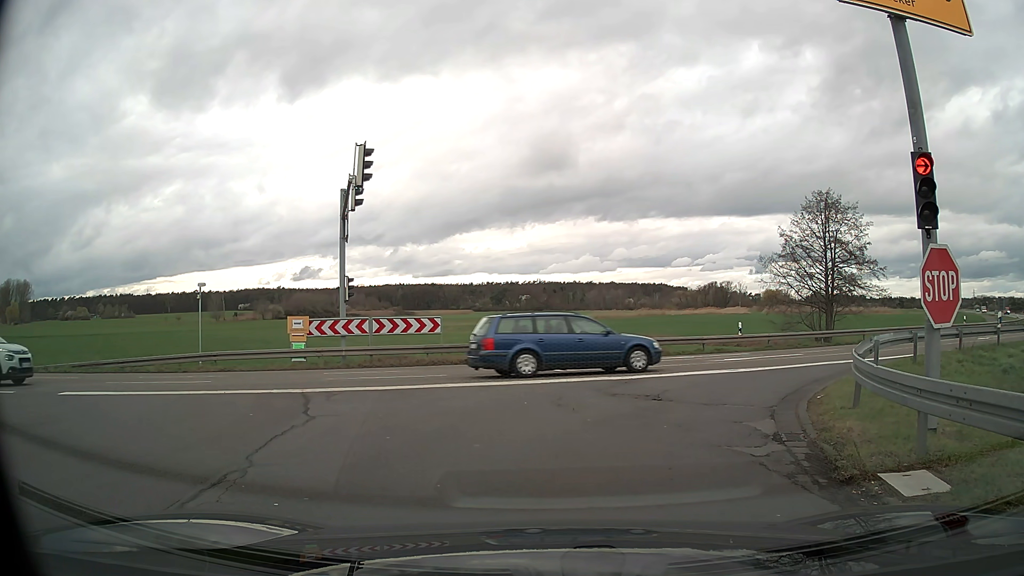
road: tertiary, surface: asphalt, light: Day
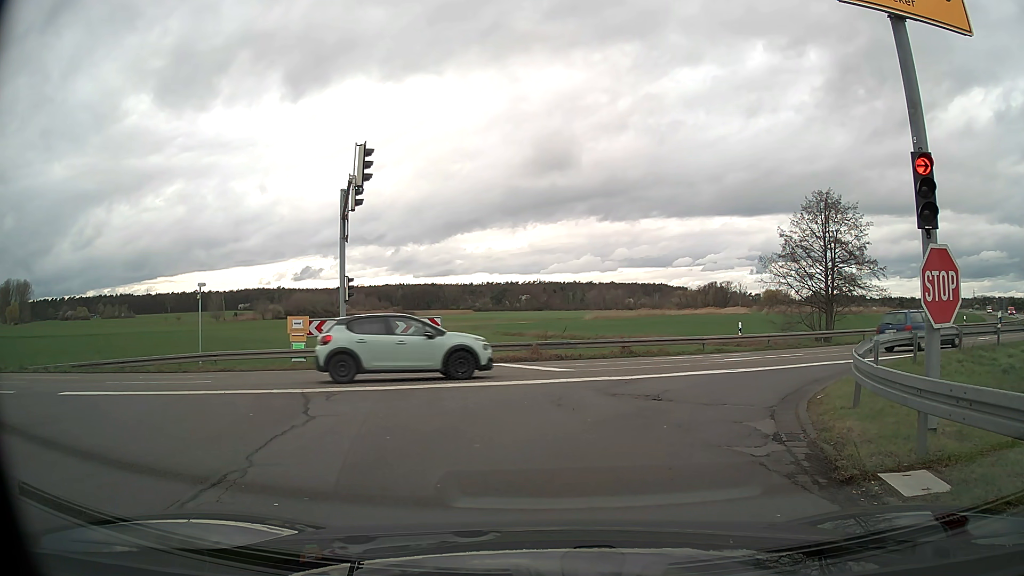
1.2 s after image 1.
(0.0, 0.0) m; 0°
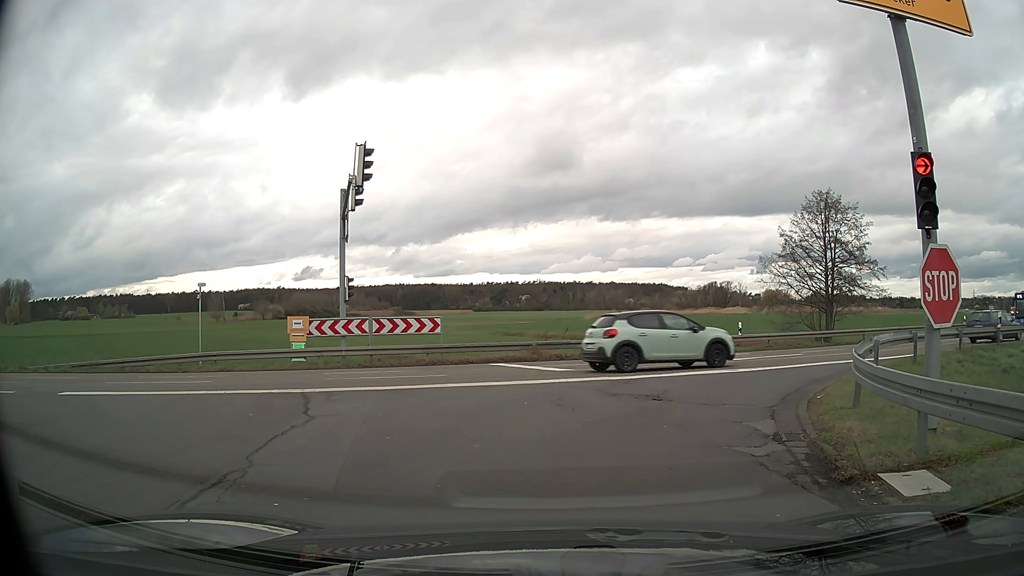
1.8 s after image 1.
(0.0, 0.0) m; 0°
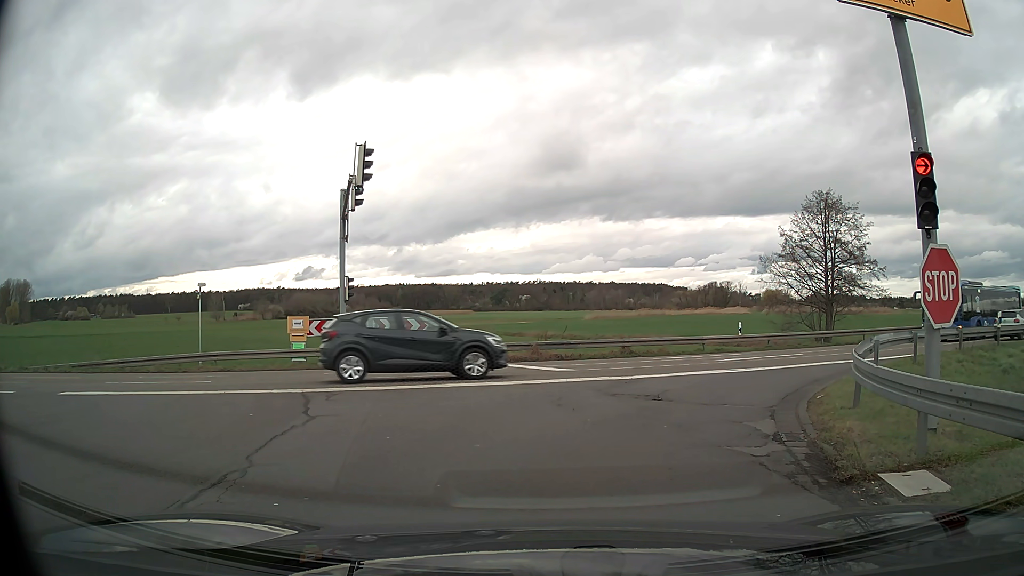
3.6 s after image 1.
(0.0, 0.0) m; 0°
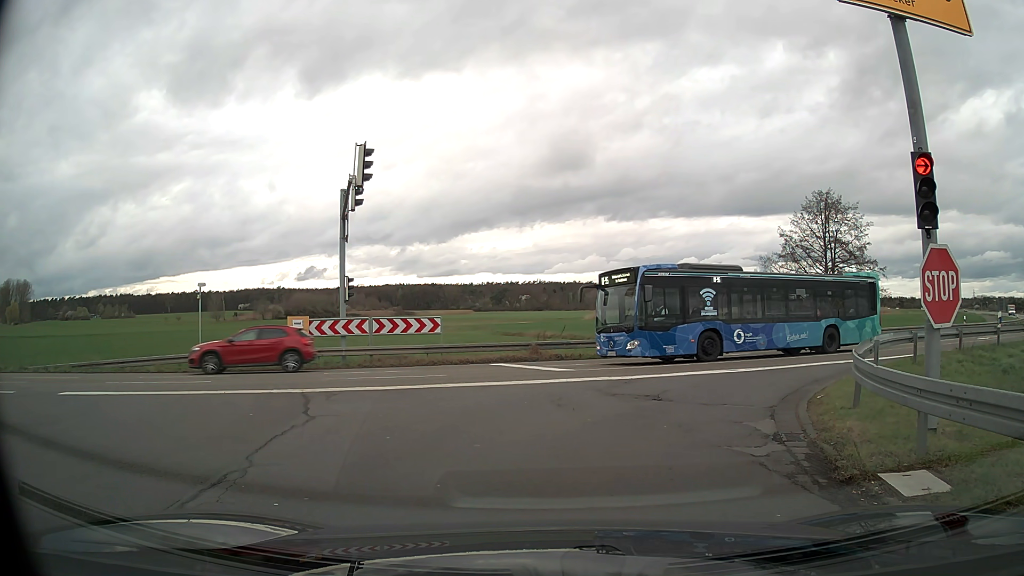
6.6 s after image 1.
(0.0, 0.0) m; 0°
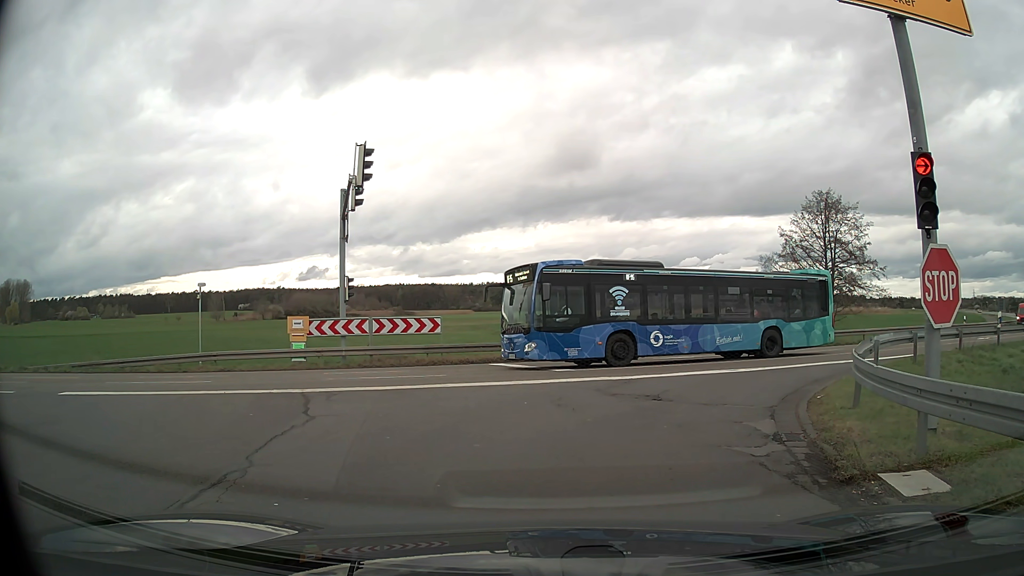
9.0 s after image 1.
(0.0, 0.0) m; 0°
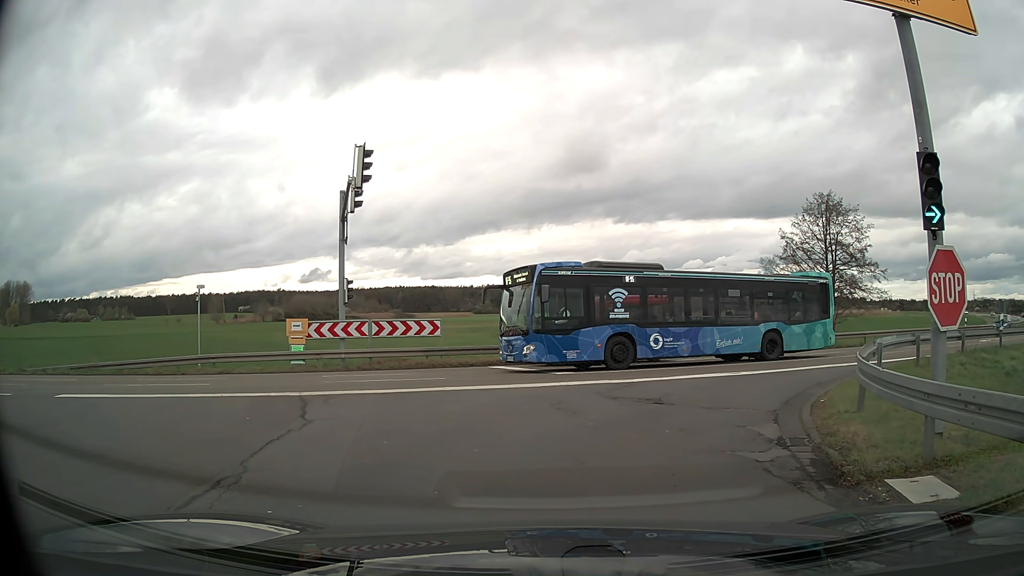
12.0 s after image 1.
(0.0, +0.1) m; 0°
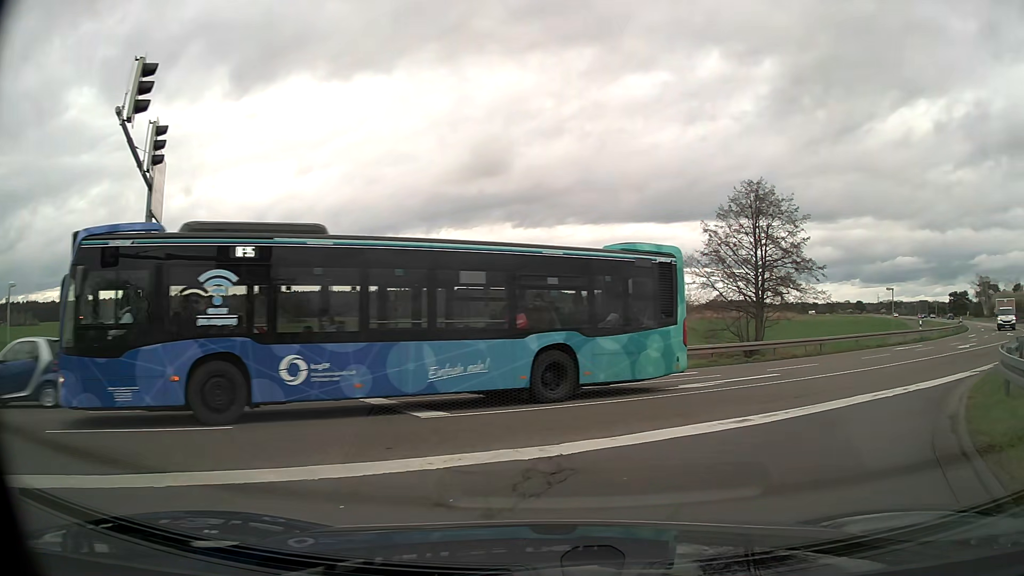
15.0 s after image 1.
(+0.2, +7.8) m; +7°
